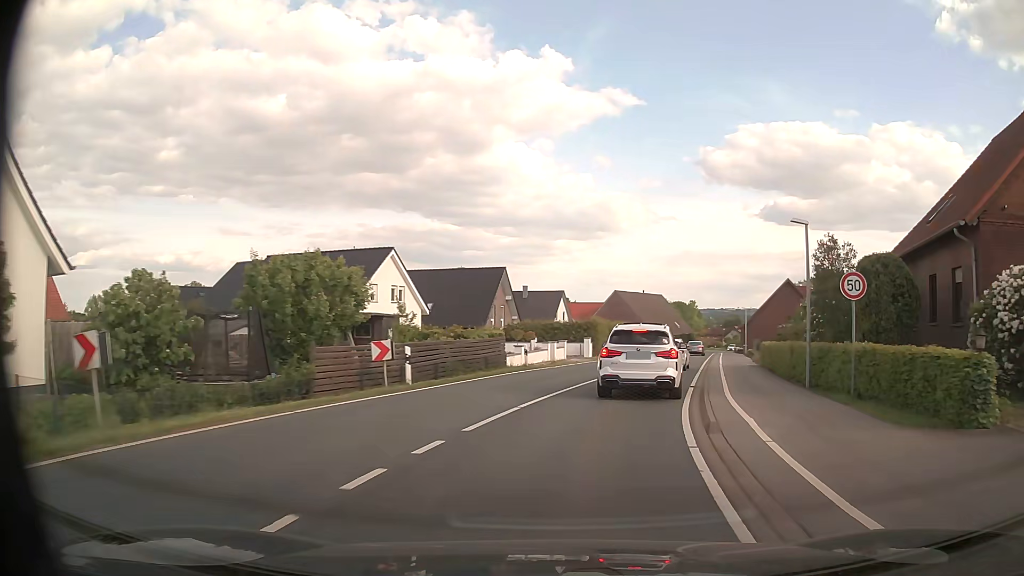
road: secondary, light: Day
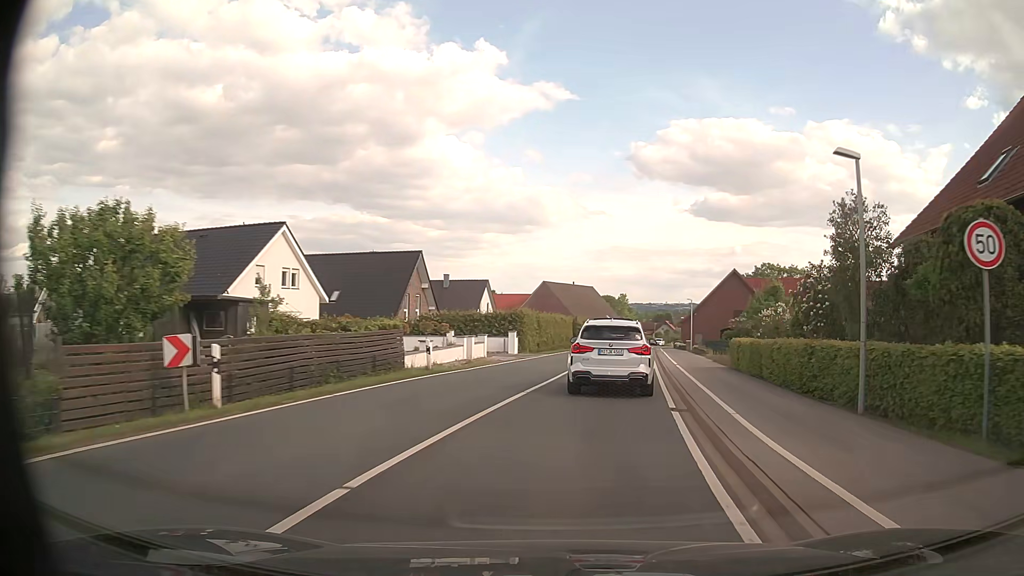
(+0.4, +7.2) m; +6°
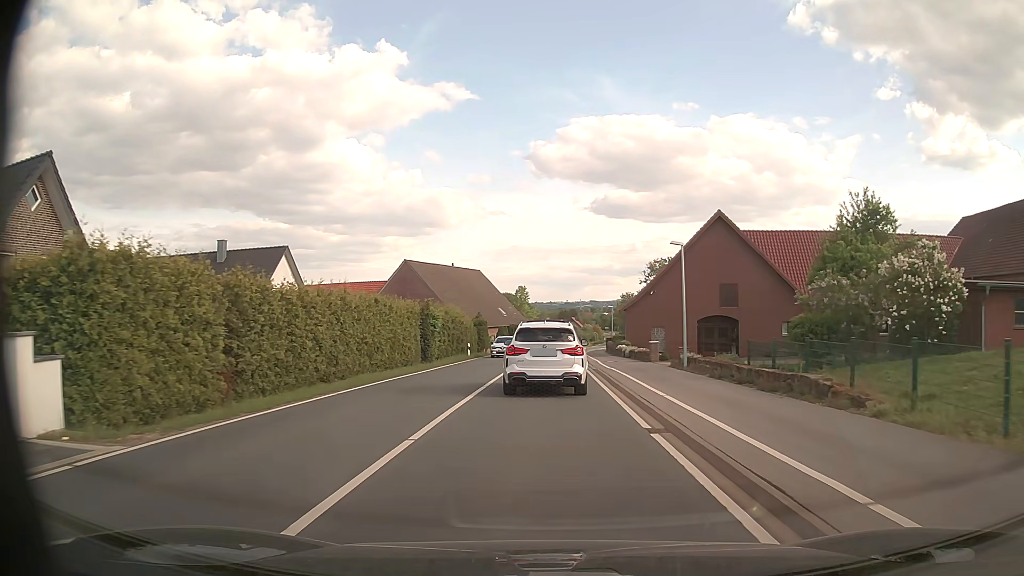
(+4.3, +35.3) m; +9°
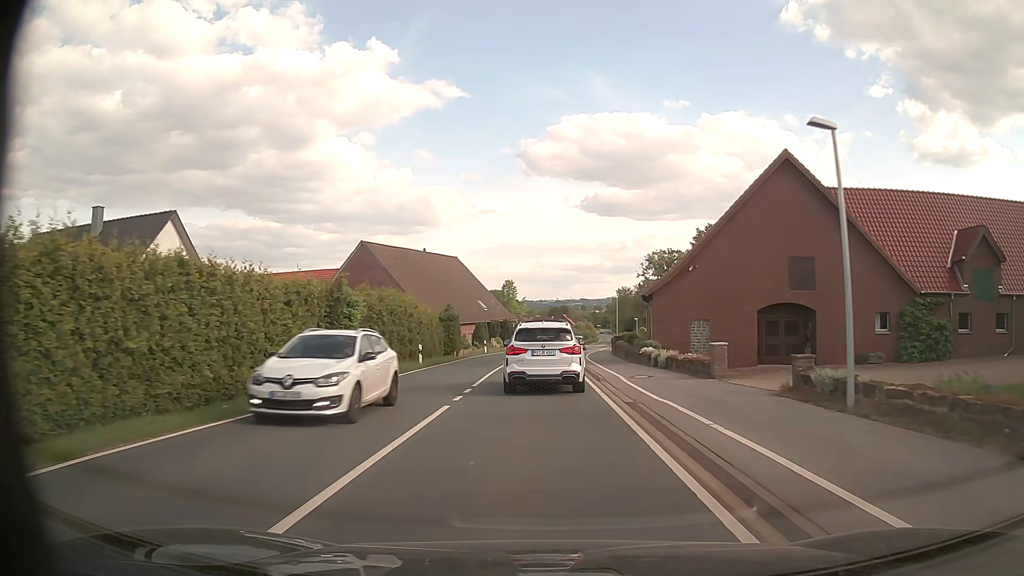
(+0.1, +14.7) m; +1°
(0, +10) (0, +20) (0, +30) (0, +40) (+1, +50) (+2, +60) (+3, +70) (+5, +80) (+6, +90) (+8, +100) m
